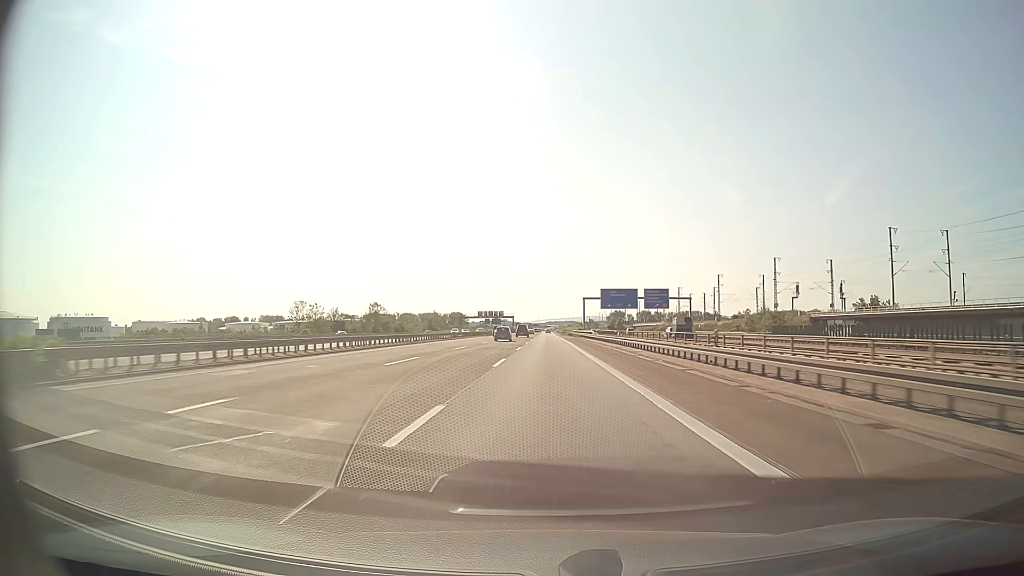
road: motorway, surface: asphalt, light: Day
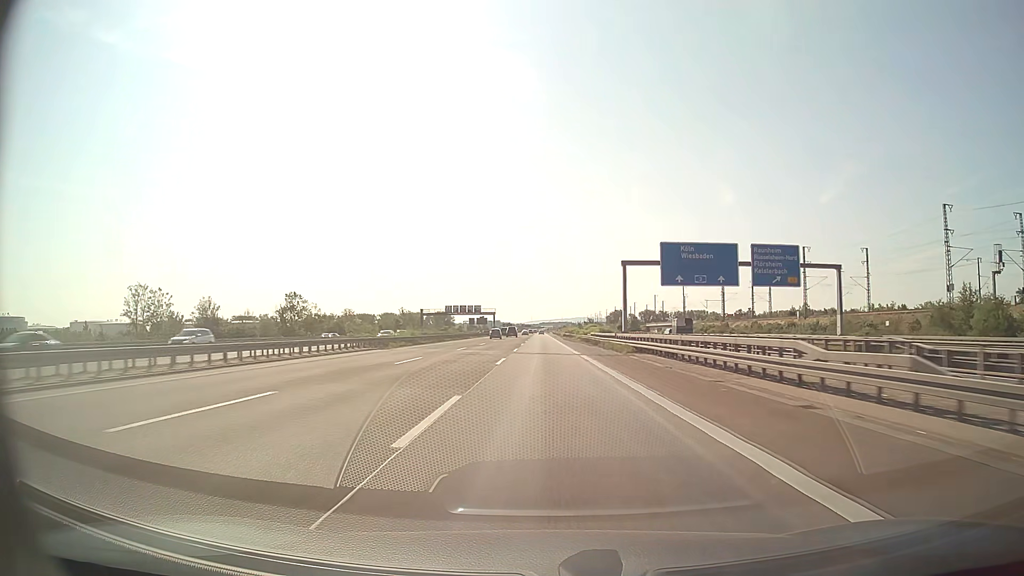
(+0.1, +69.7) m; 0°
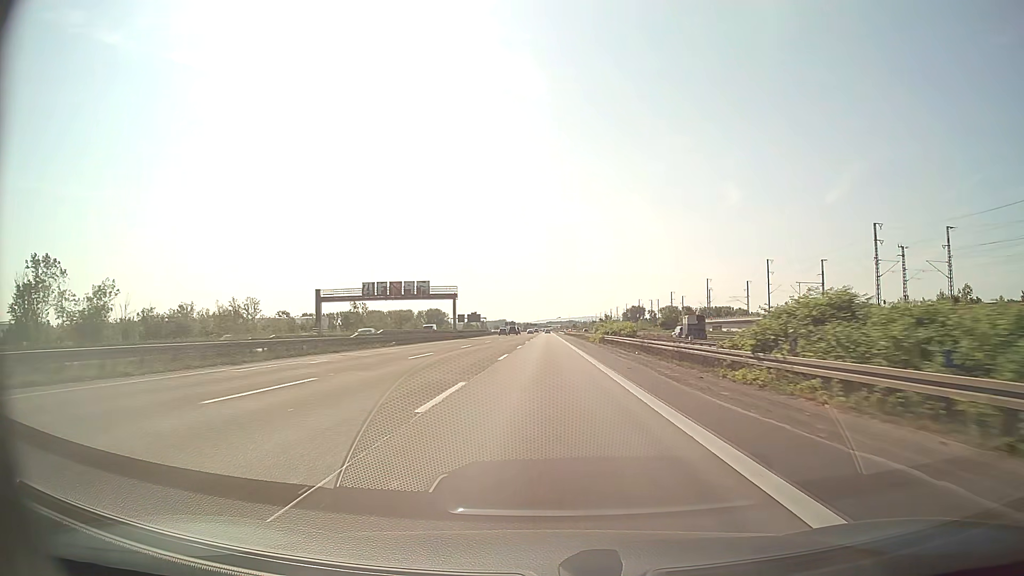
(+0.1, +87.2) m; 0°
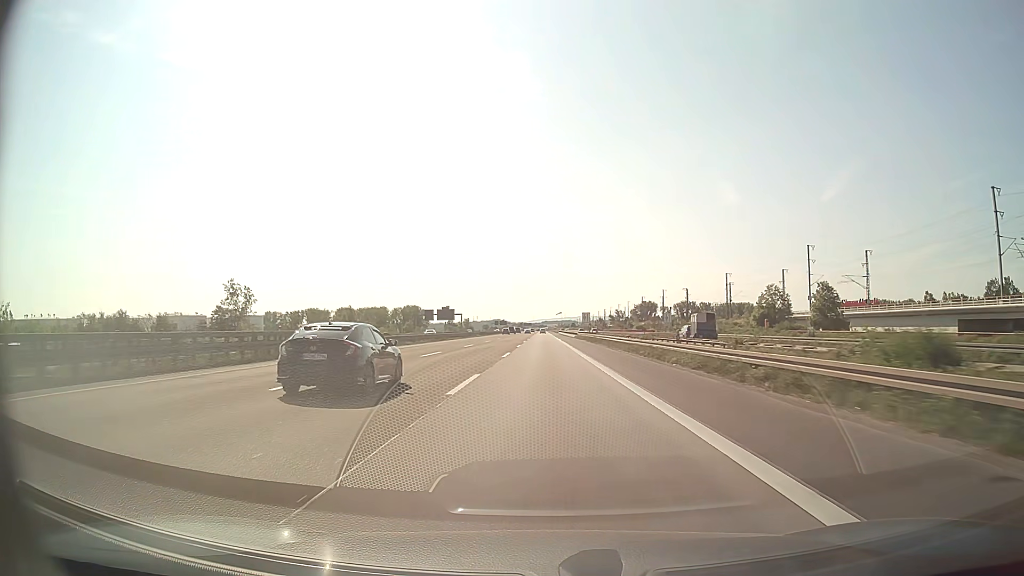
(+0.2, +87.1) m; 0°
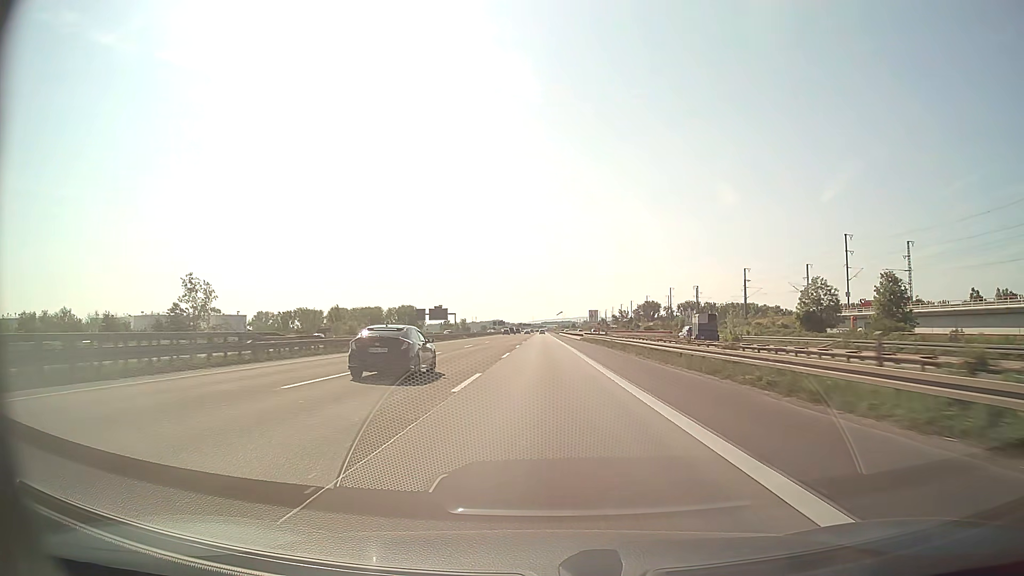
(0.0, +17.4) m; 0°
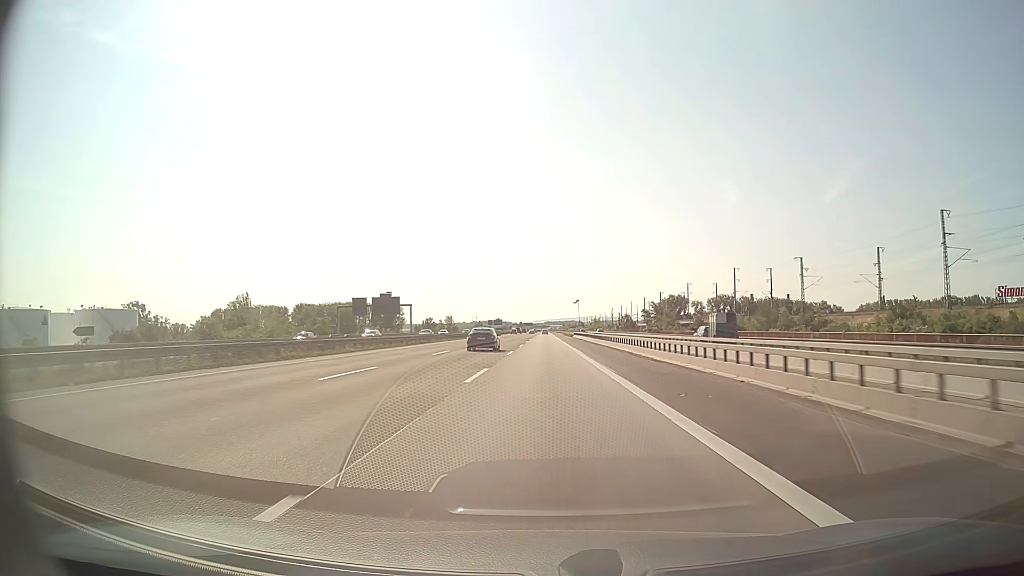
(0.0, +87.1) m; 0°
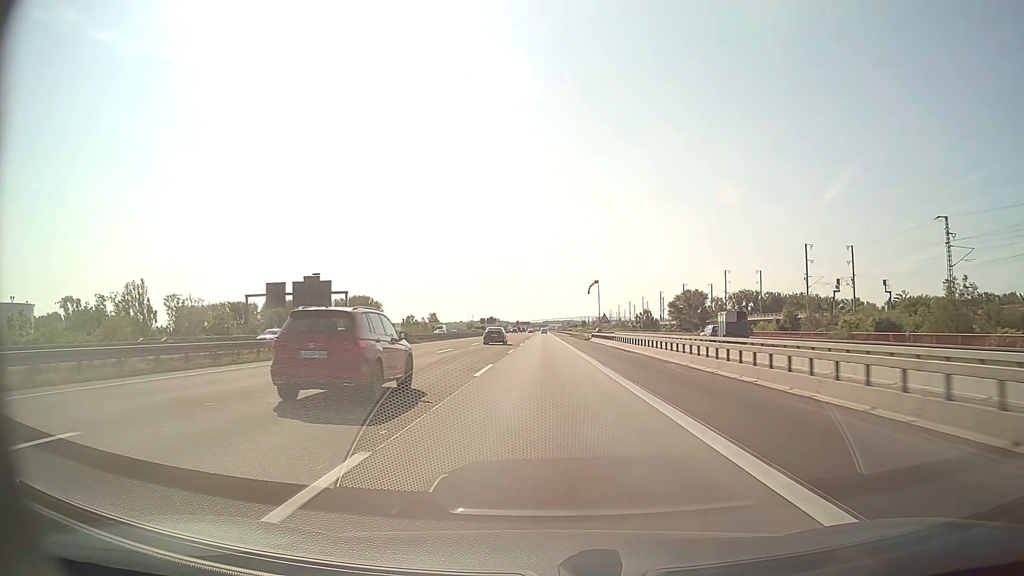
(0.0, +52.3) m; 0°
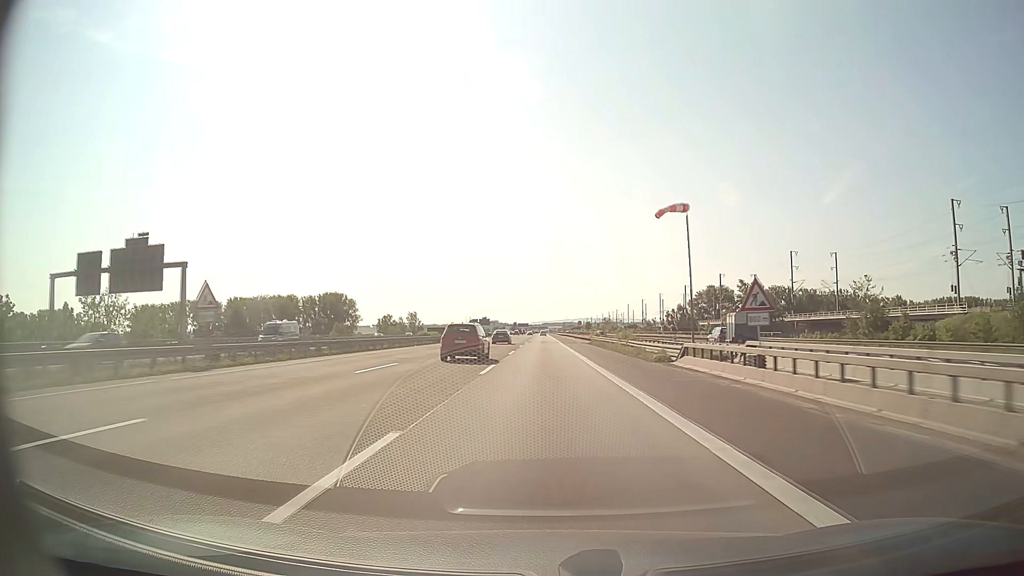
(0.0, +52.3) m; 0°
(0, +10) (0, +20) (0, +30) (0, +40) (0, +50) (0, +60) (0, +70) (0, +80) (0, +90) (0, +100) m
